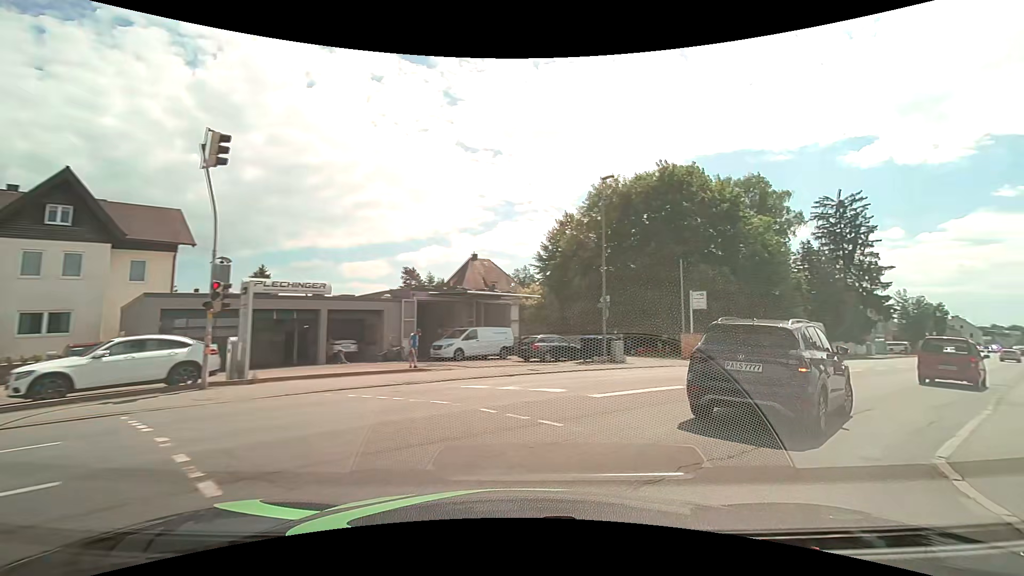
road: residential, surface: asphalt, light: Day
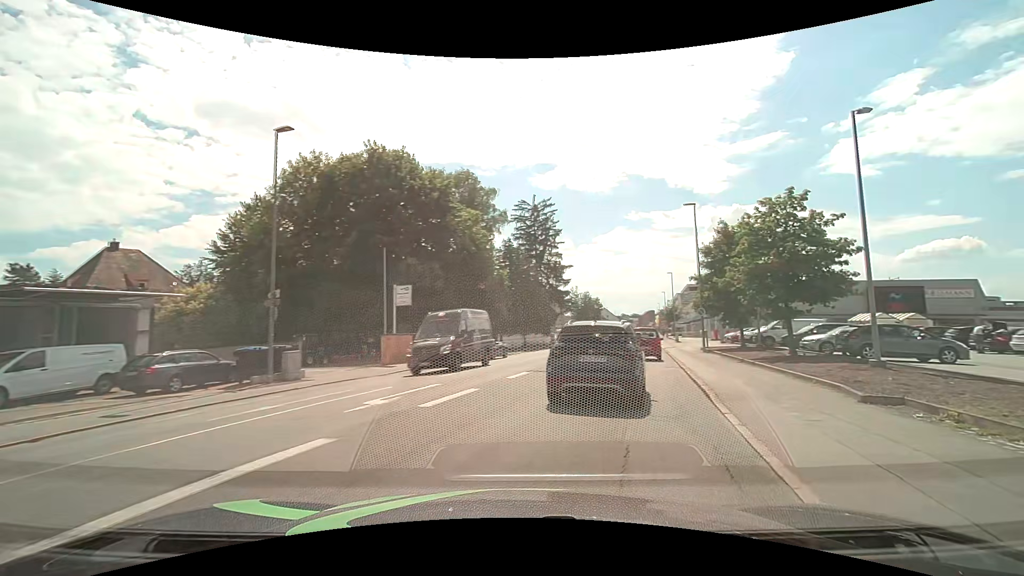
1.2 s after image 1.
(+1.6, +6.1) m; +29°
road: tertiary
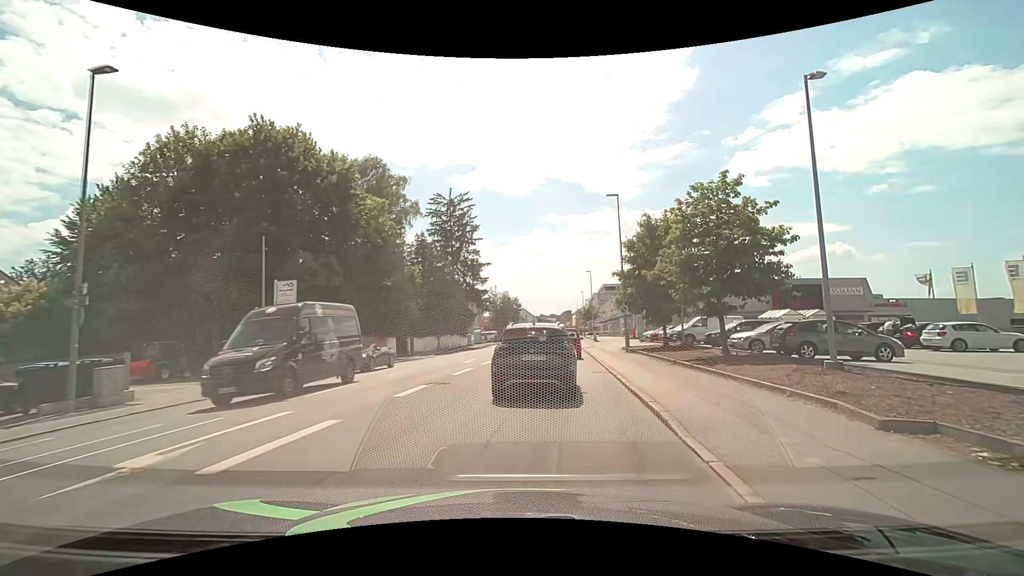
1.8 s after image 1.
(+0.4, +3.6) m; +10°
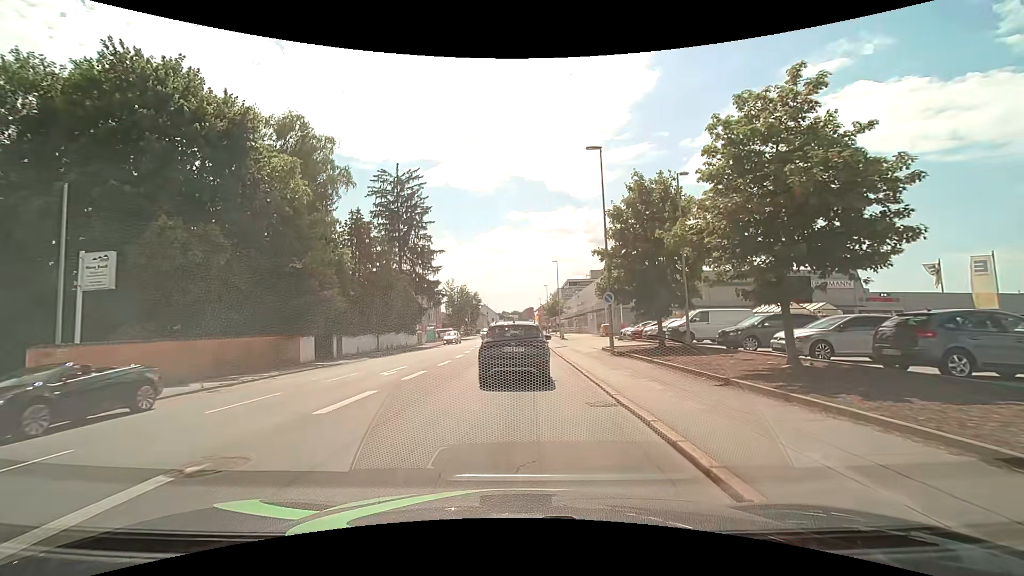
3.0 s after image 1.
(+0.4, +8.5) m; +4°
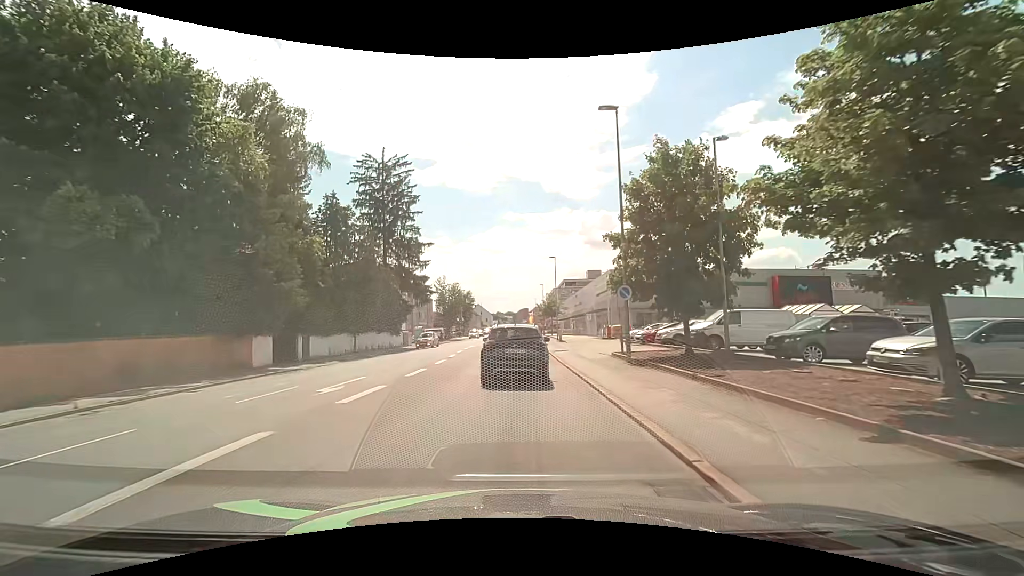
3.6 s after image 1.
(+0.1, +4.8) m; +1°
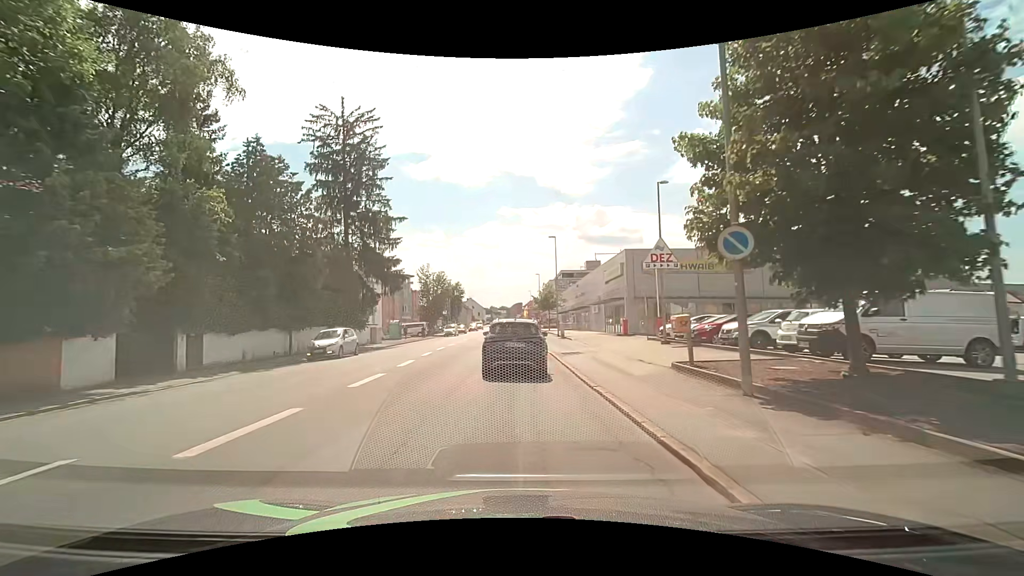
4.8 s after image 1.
(+0.1, +10.5) m; +1°
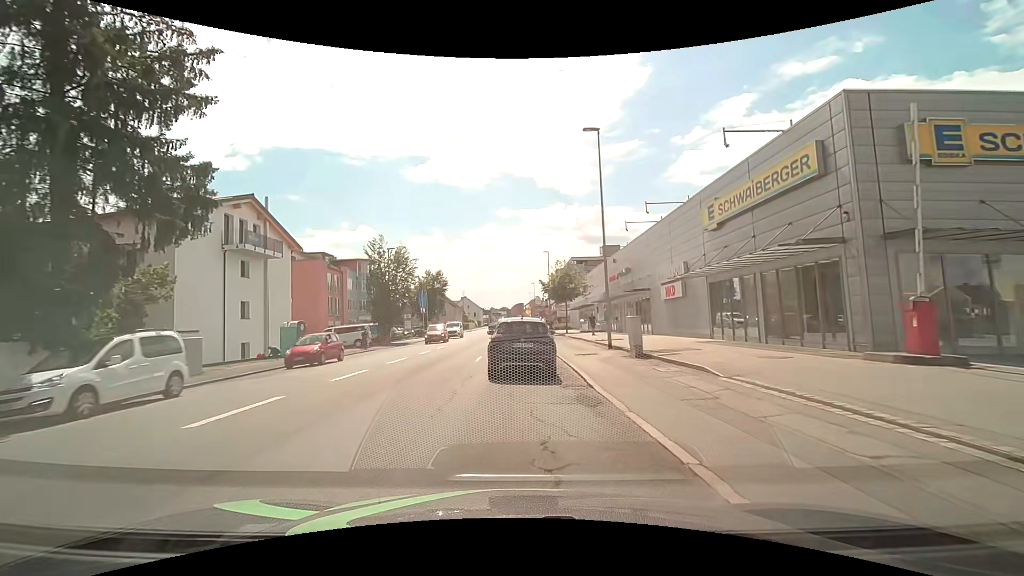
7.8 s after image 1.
(-0.1, +28.2) m; 0°
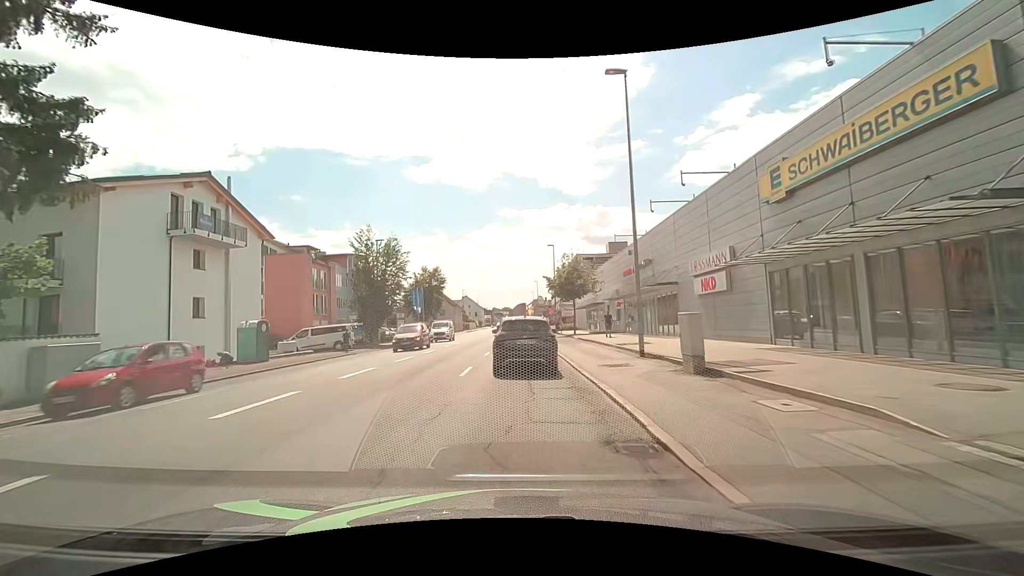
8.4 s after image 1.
(0.0, +5.4) m; 0°
(0, +10) (0, +20) (0, +30) (0, +40) (0, +50) (0, +60) (0, +70) (0, +80) (0, +90) (0, +100) m
